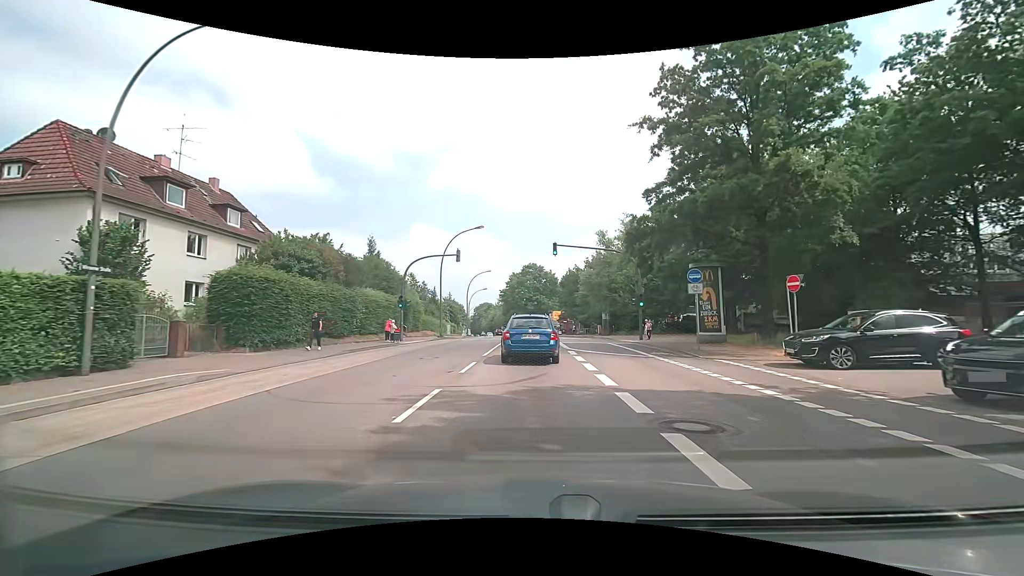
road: secondary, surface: asphalt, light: Day
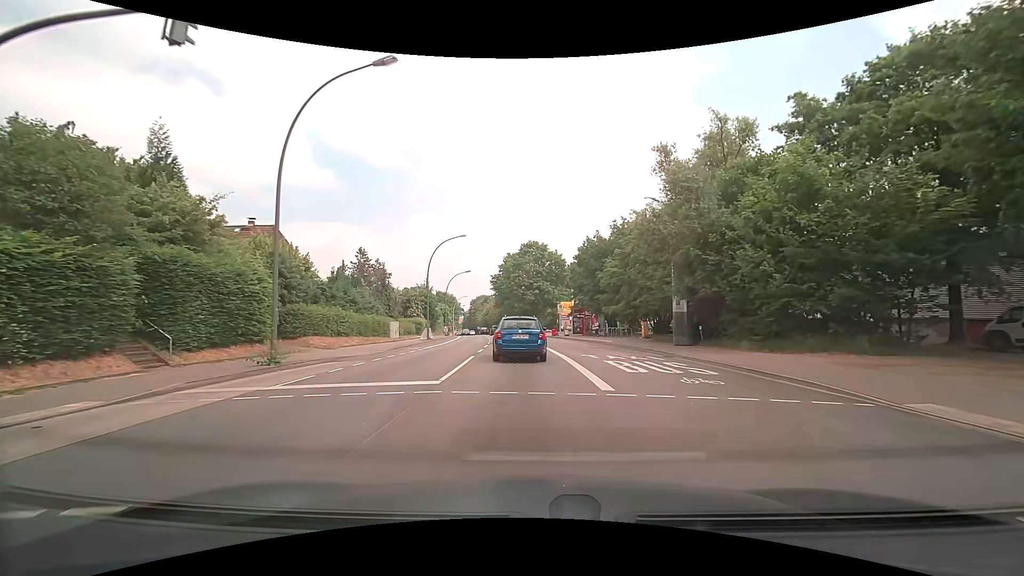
(+0.2, +28.8) m; 0°
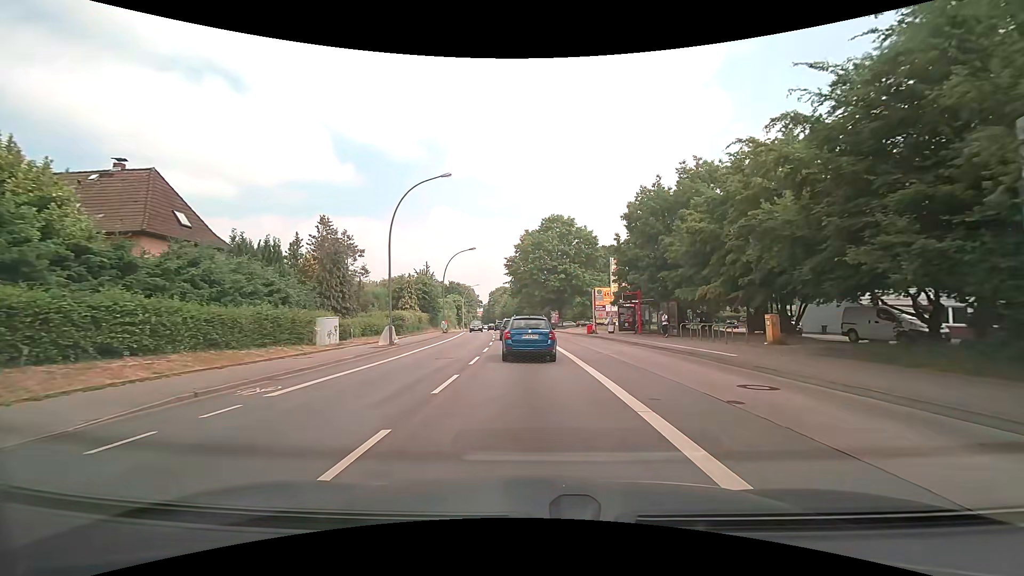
(-0.3, +18.8) m; -2°
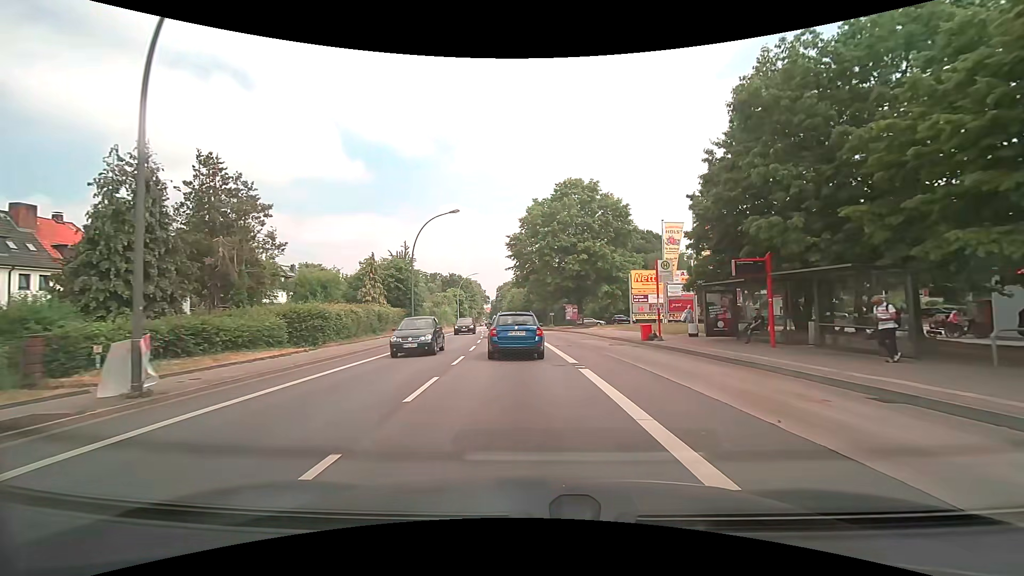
(-0.1, +19.2) m; -1°
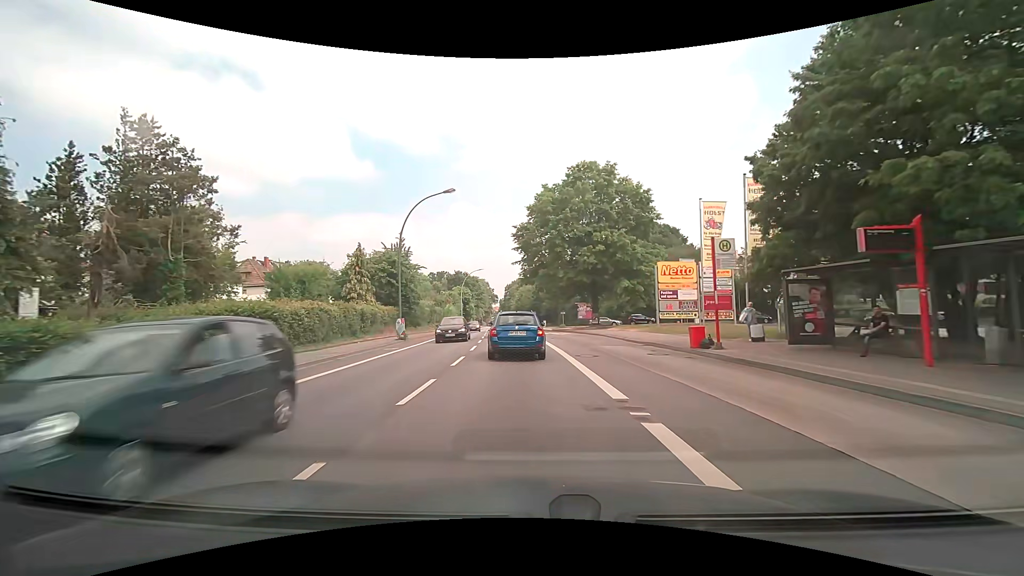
(0.0, +6.4) m; -1°
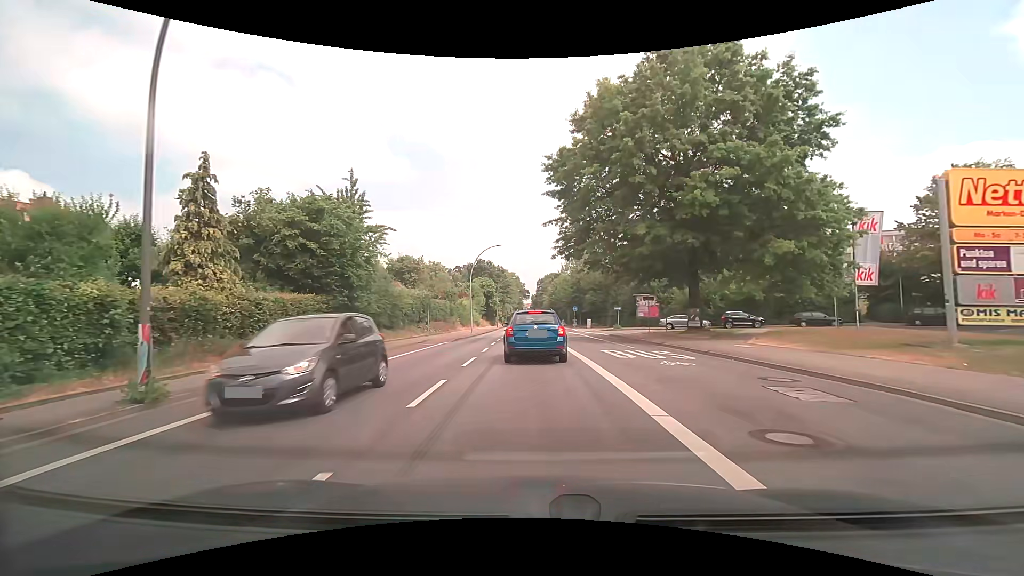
(-0.8, +24.2) m; -4°
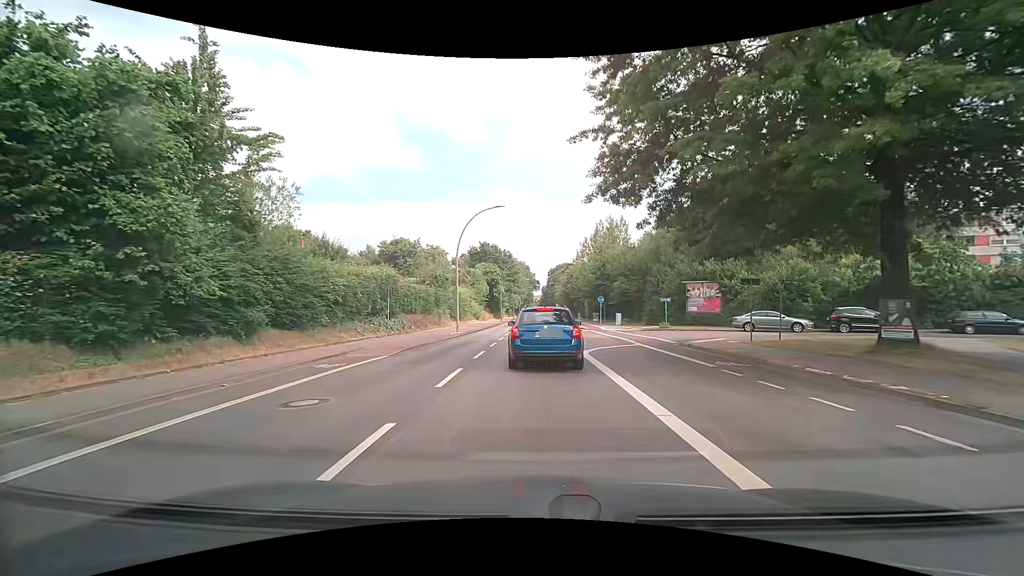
(-0.2, +16.1) m; -1°
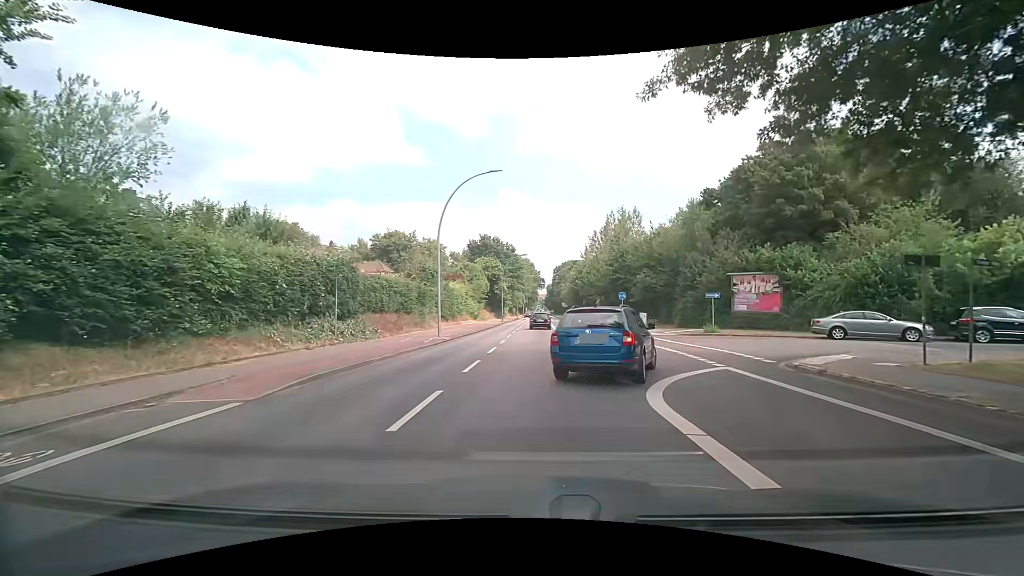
(-0.1, +9.1) m; 0°
(0, +10) (+3, +19) (+12, +24) (+22, +23) (+32, +20) (+41, +16) (+49, +11) (+57, +4) (+64, -2) (+72, -8) m
